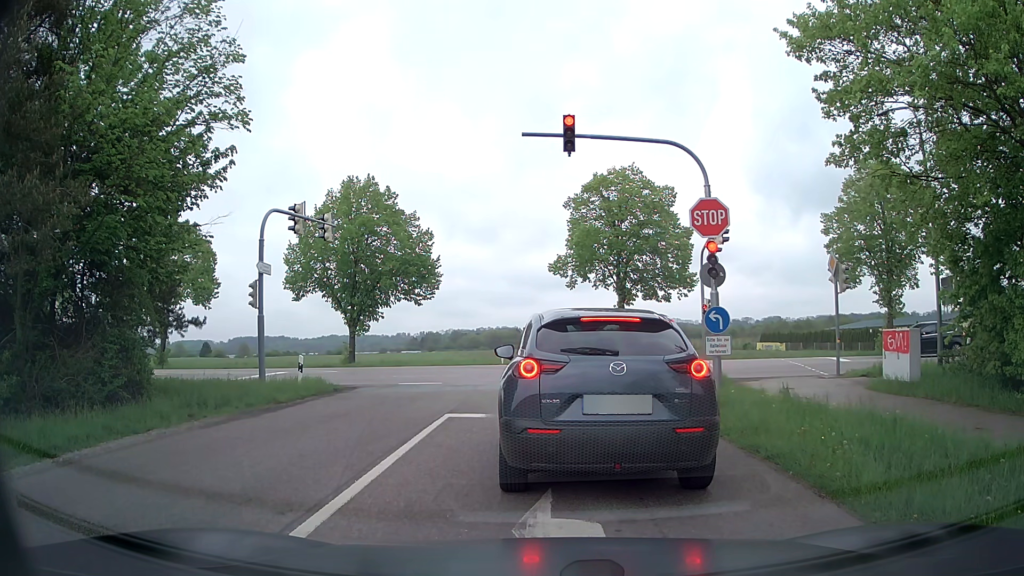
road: tertiary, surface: asphalt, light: Day
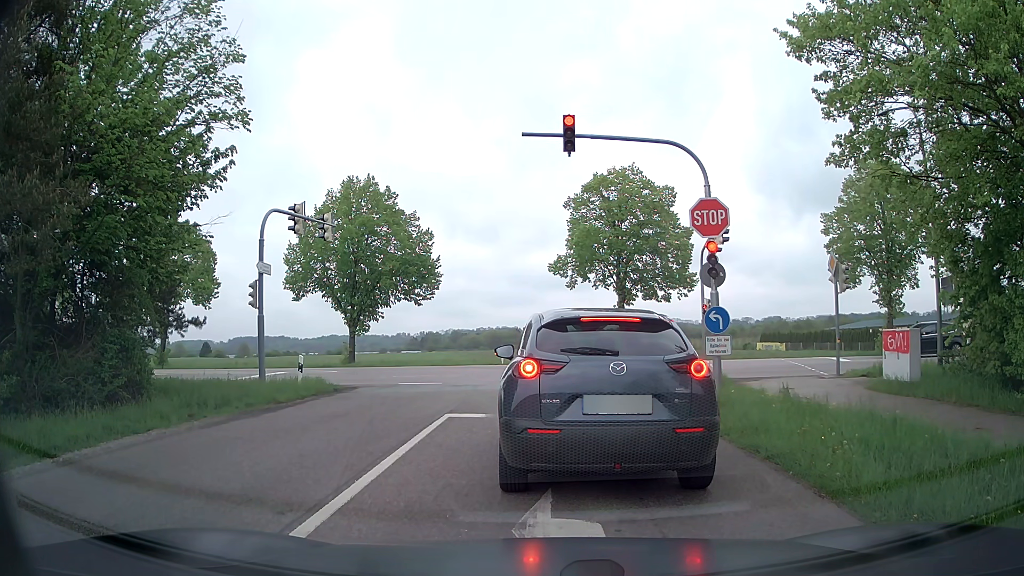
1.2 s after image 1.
(0.0, 0.0) m; 0°
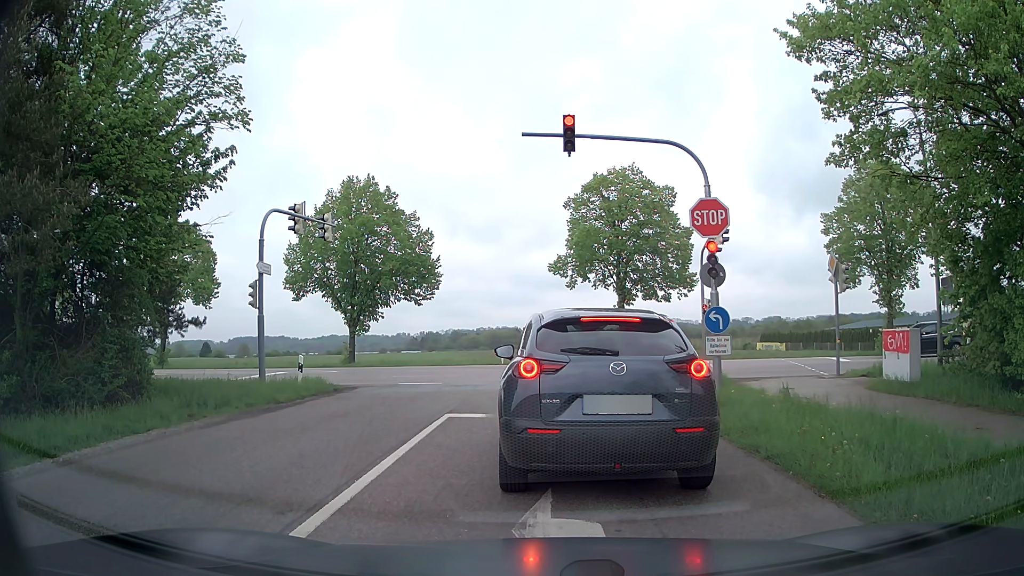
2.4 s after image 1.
(0.0, 0.0) m; 0°
(0, +10) (0, +20) (-3, +29) (-11, +35) (-21, +38) (-31, +39) (-41, +40) (-51, +41) (-61, +42) (-70, +44) m
